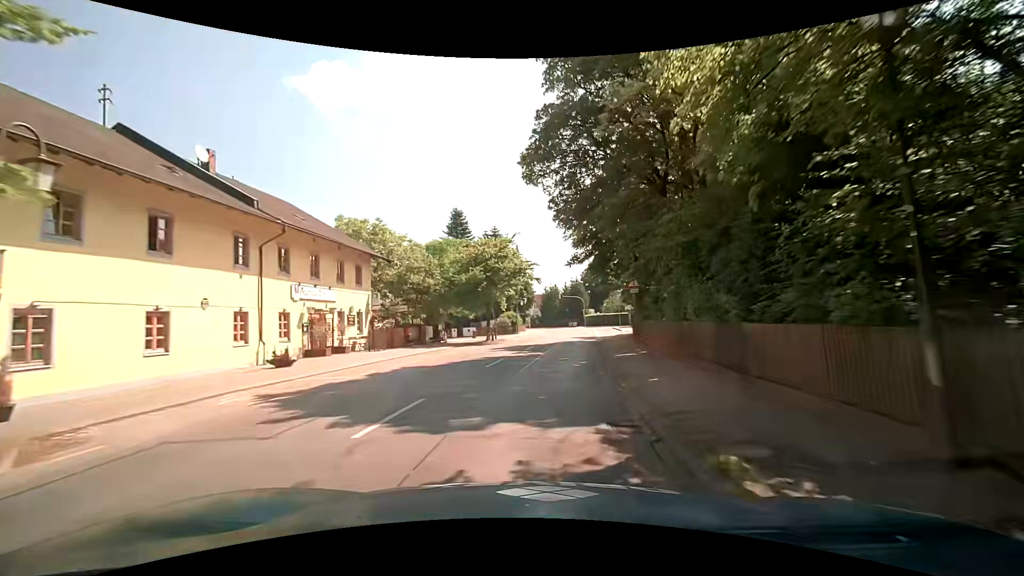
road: tertiary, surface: asphalt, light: Day
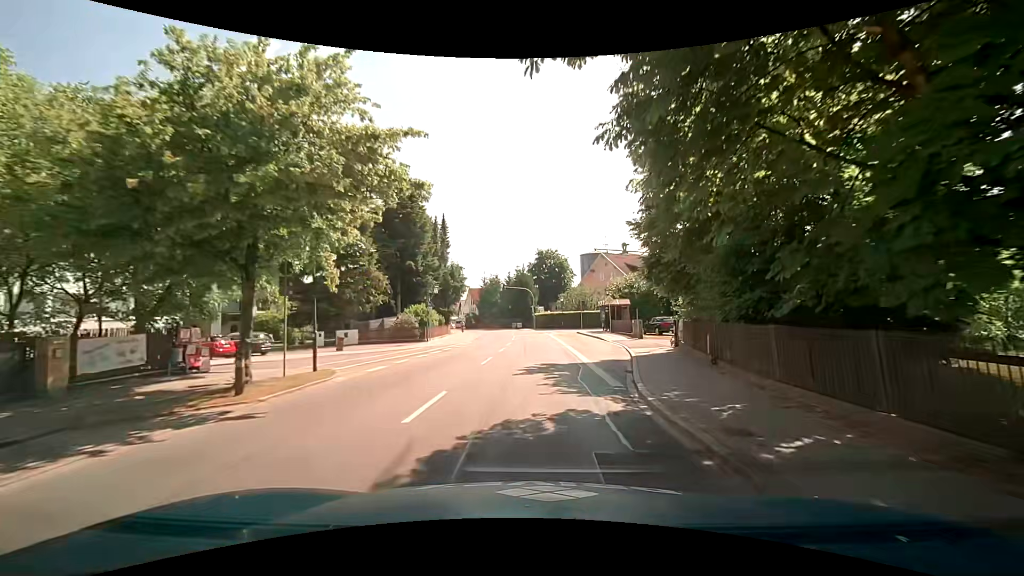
(+2.2, +25.9) m; +8°
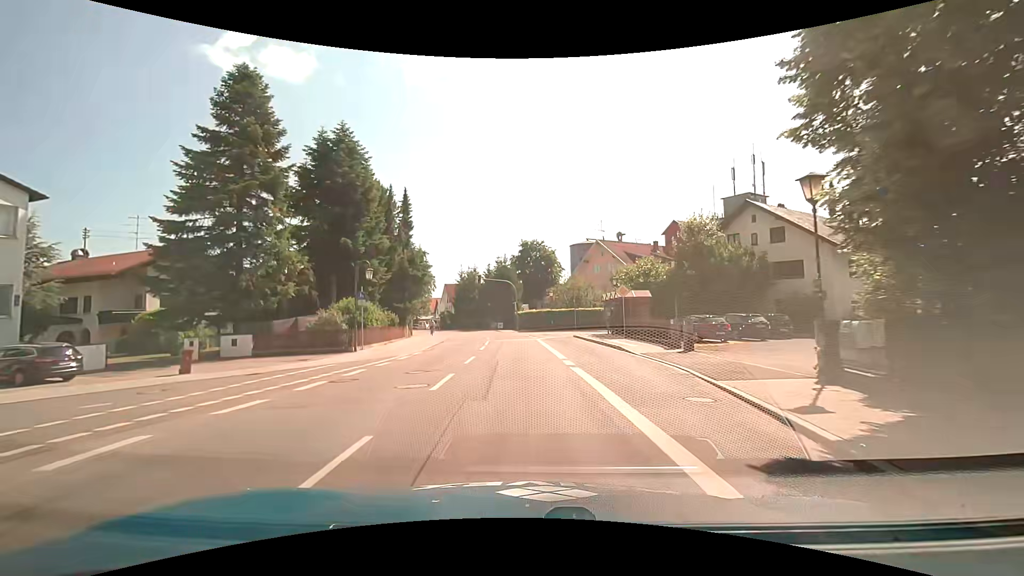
(+0.2, +12.7) m; +2°
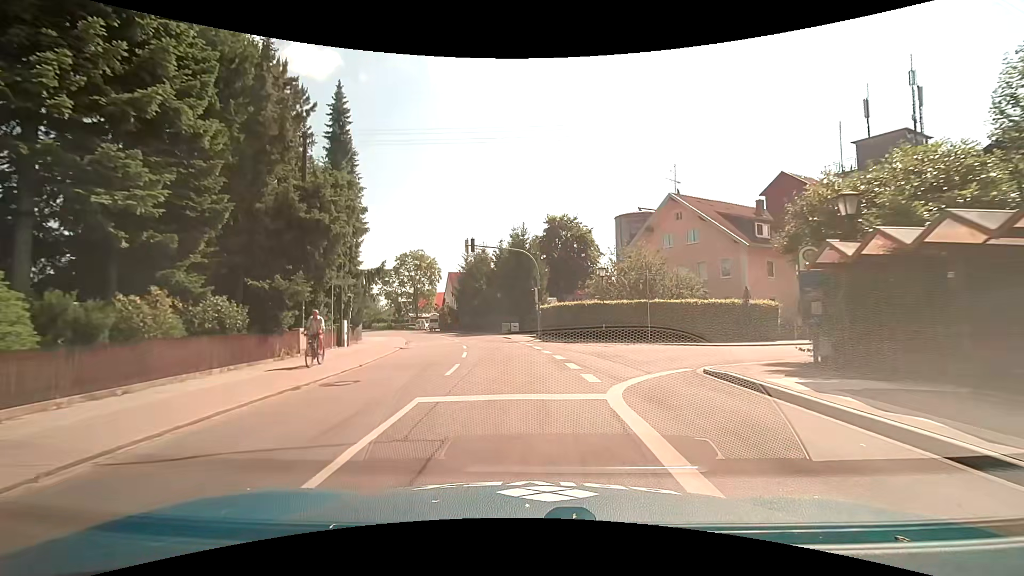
(-0.4, +24.7) m; -3°
(0, +10) (-1, +20) (-2, +30) (-4, +40) (-7, +49) (-10, +59) (-14, +68) (-19, +77) (-24, +85) (-30, +94) m
